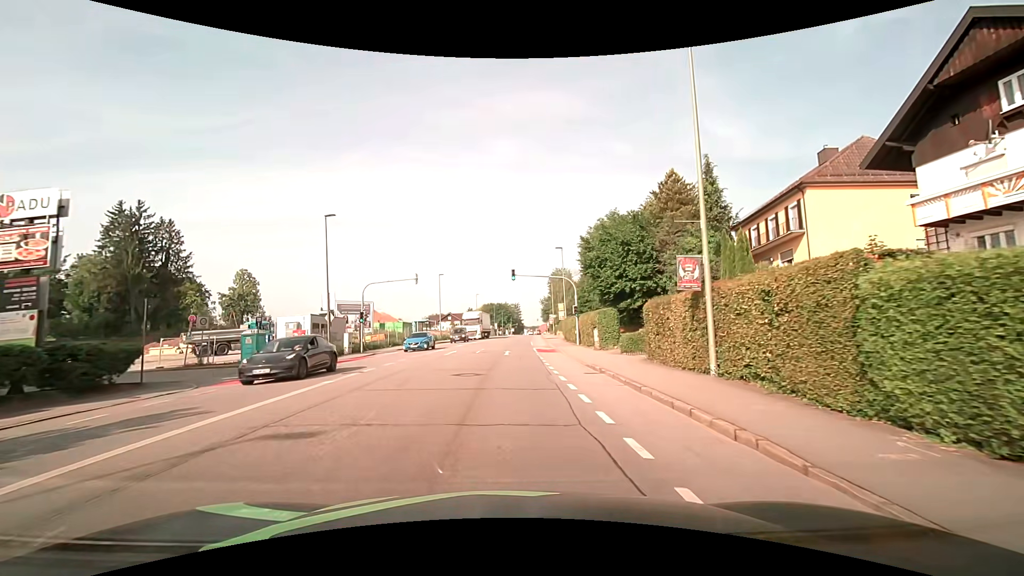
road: tertiary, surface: asphalt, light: Day
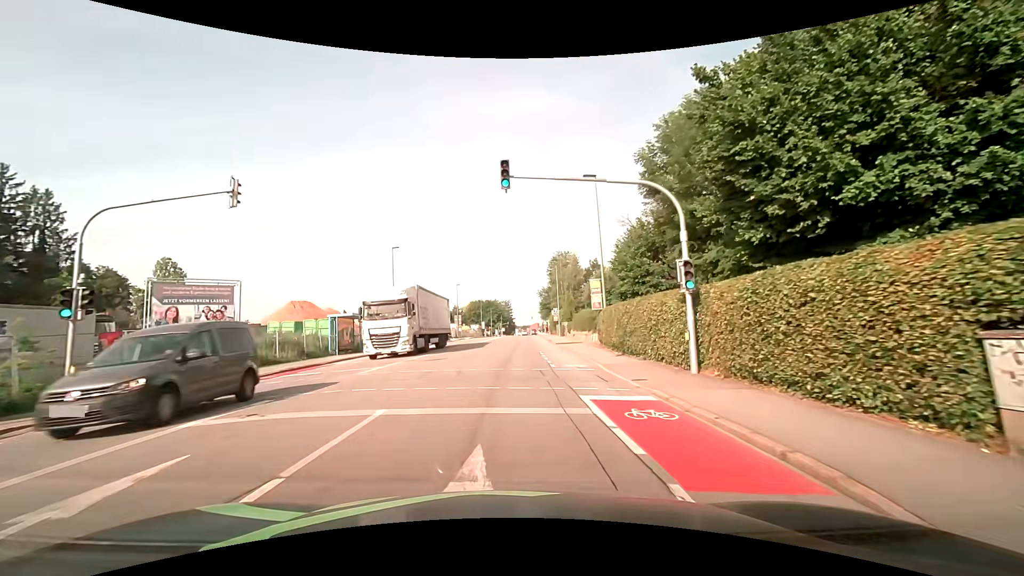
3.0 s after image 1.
(+0.1, +26.3) m; +1°
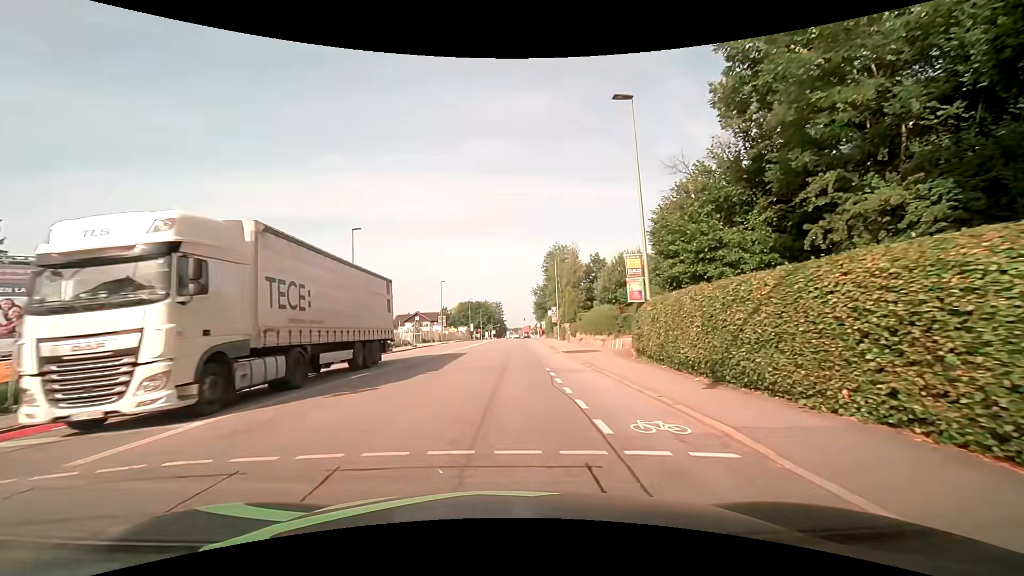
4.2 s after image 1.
(+0.1, +10.6) m; 0°
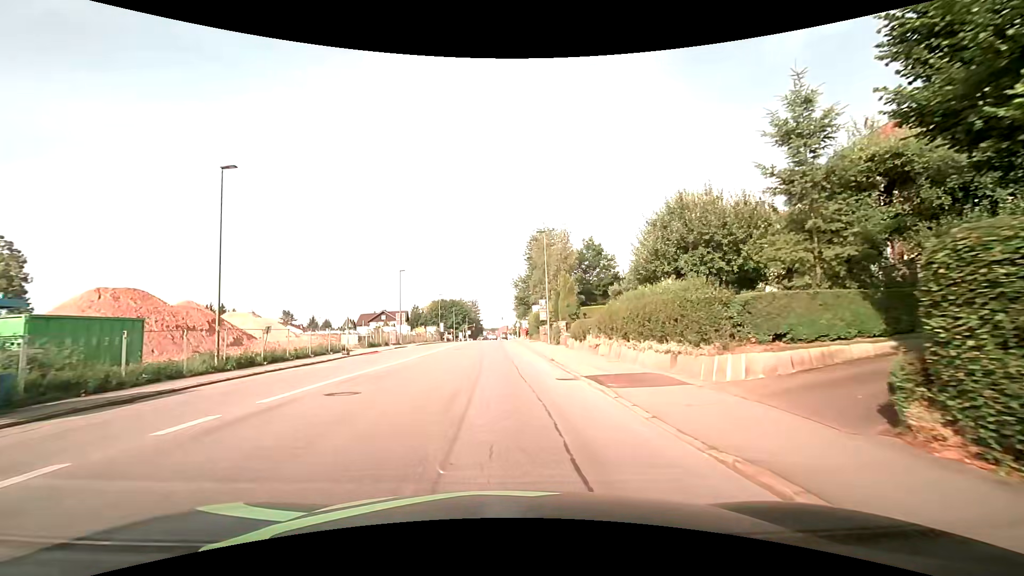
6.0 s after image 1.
(+0.5, +15.6) m; +3°
(0, +10) (0, +20) (0, +30) (0, +40) (0, +50) (0, +60) (0, +70) (0, +80) (0, +90) (0, +100) m
